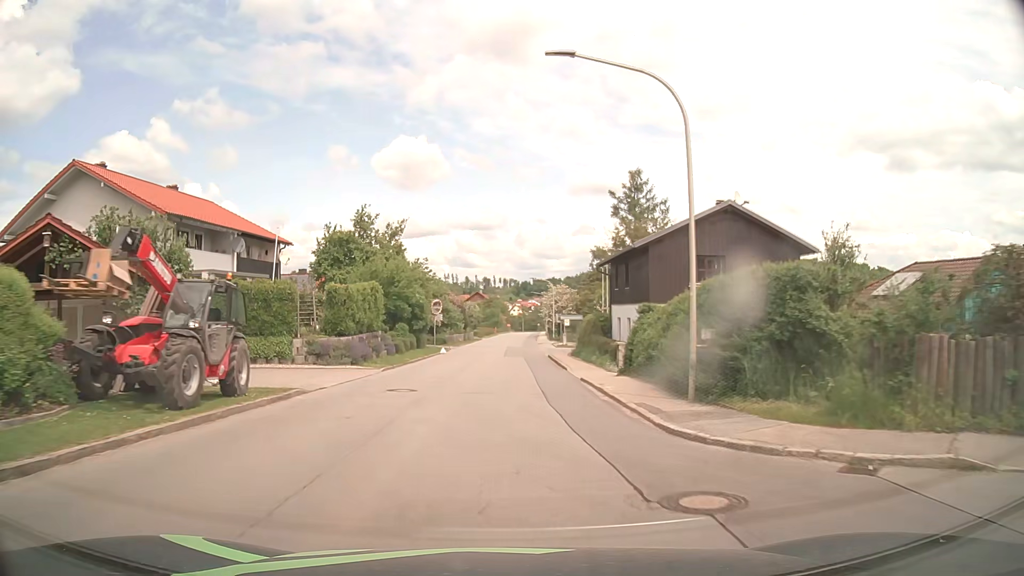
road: tertiary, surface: asphalt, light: Day
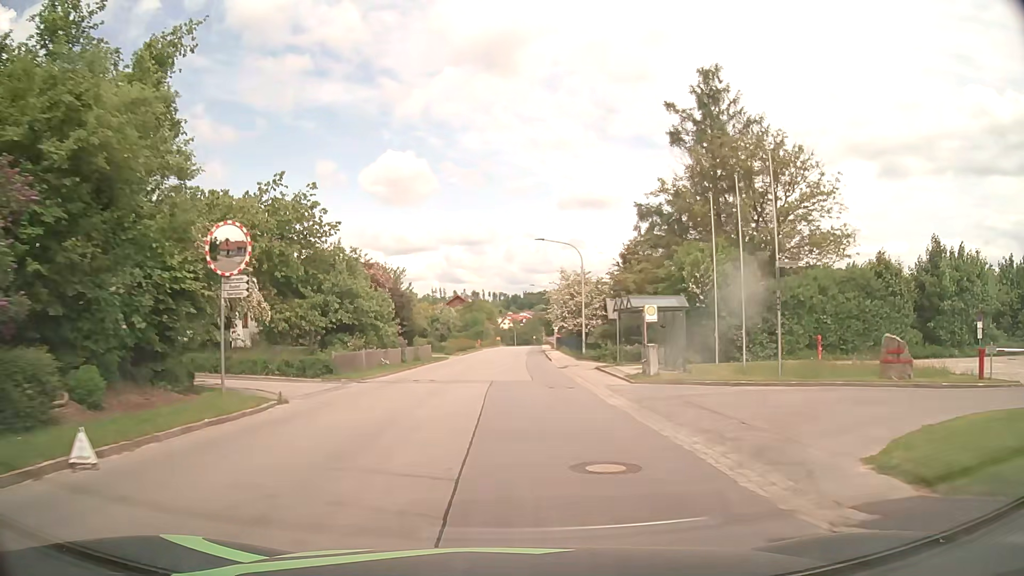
(+0.5, +38.9) m; +1°
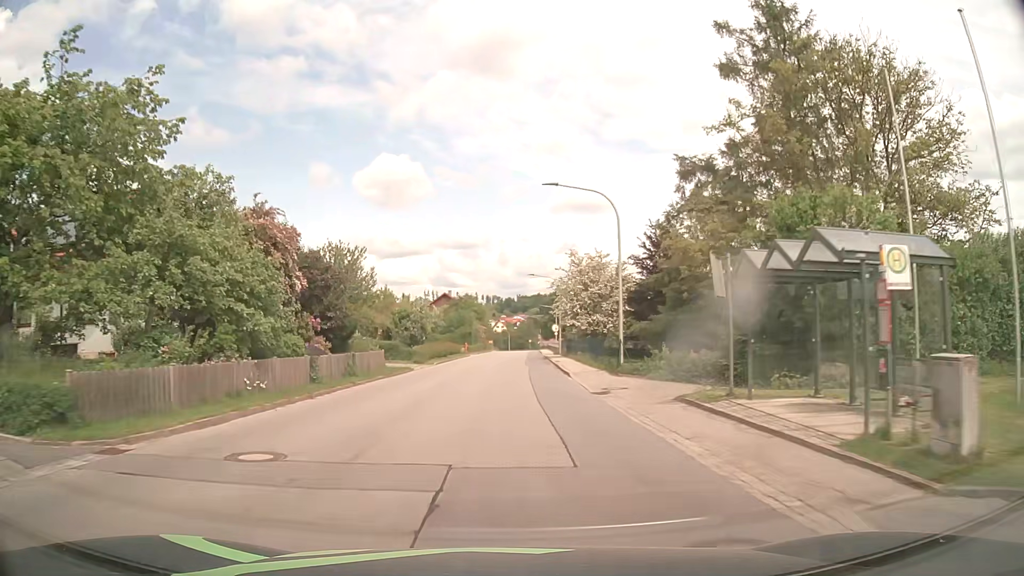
(0.0, +15.5) m; +1°
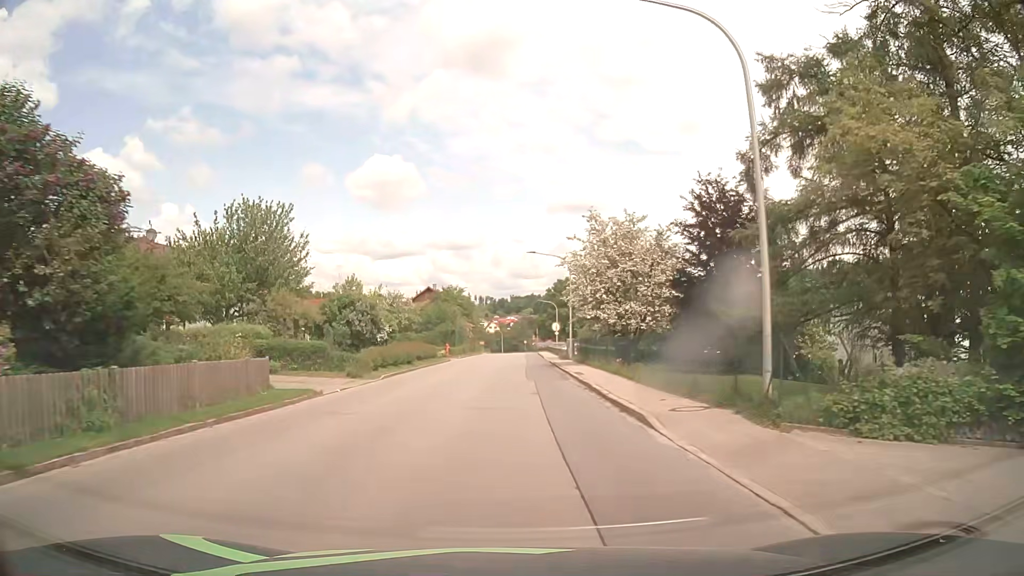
(+0.1, +15.5) m; +1°
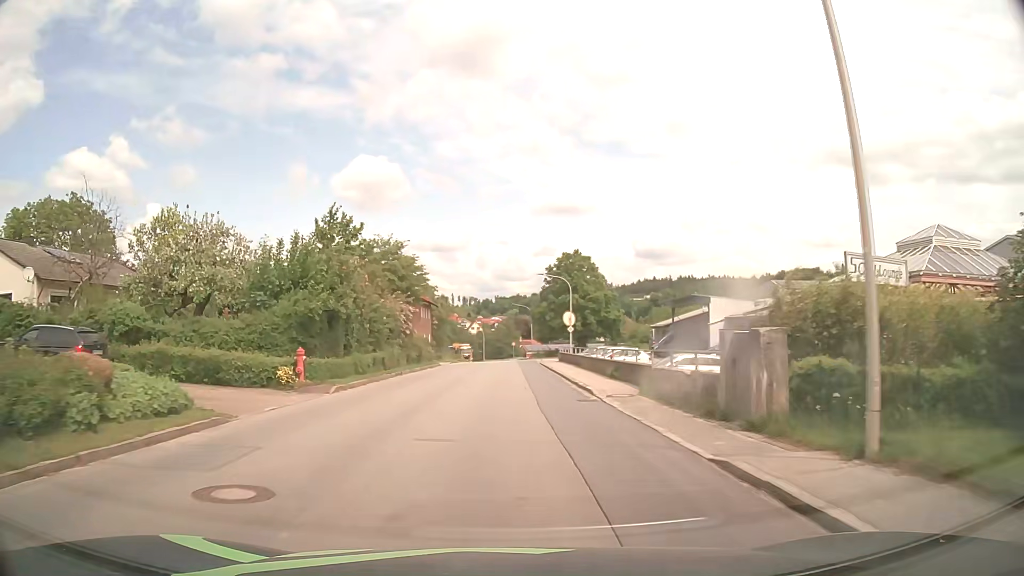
(+0.4, +38.7) m; +1°
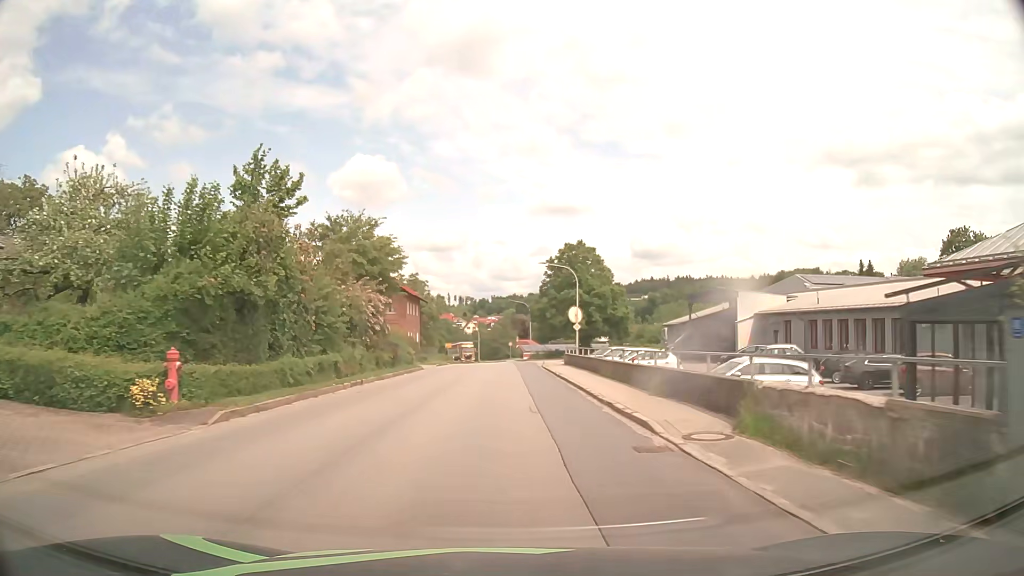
(0.0, +7.8) m; 0°
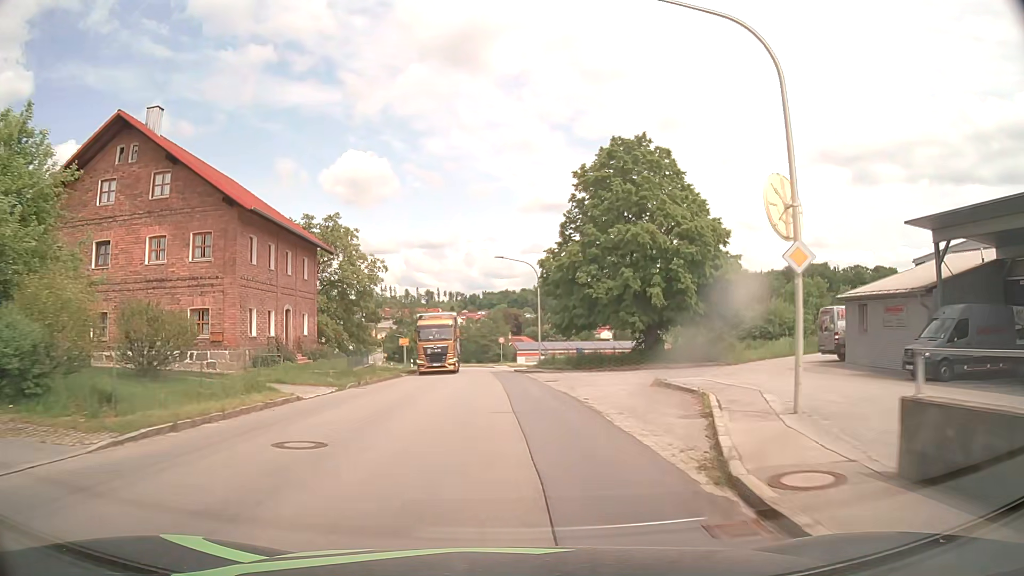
(+0.3, +38.8) m; +1°
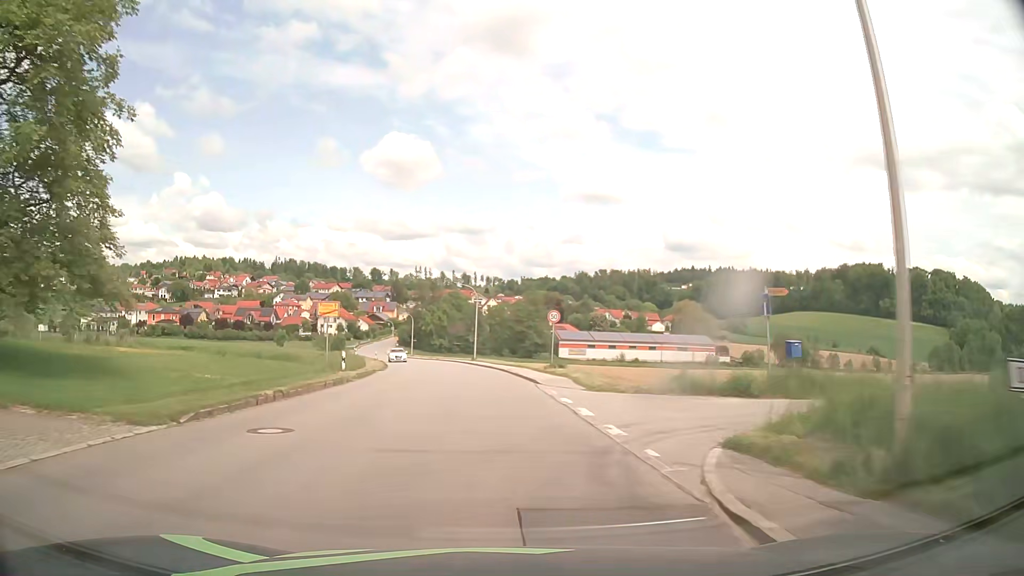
(-0.9, +39.1) m; -3°
(0, +10) (-1, +20) (-1, +30) (-2, +40) (-4, +50) (-6, +60) (-8, +69) (-10, +79) (-13, +89) (-15, +98) m
